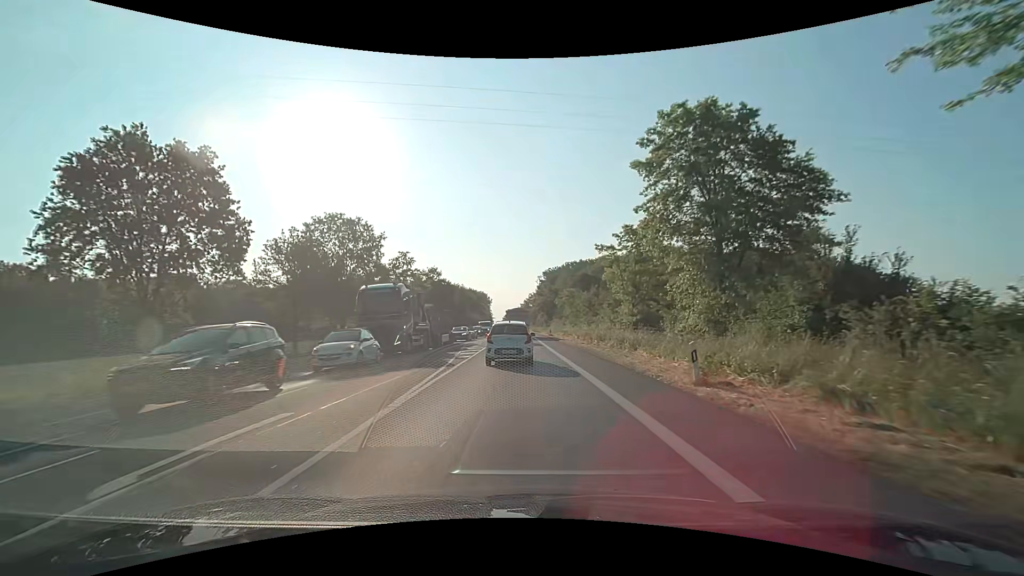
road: primary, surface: asphalt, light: Day
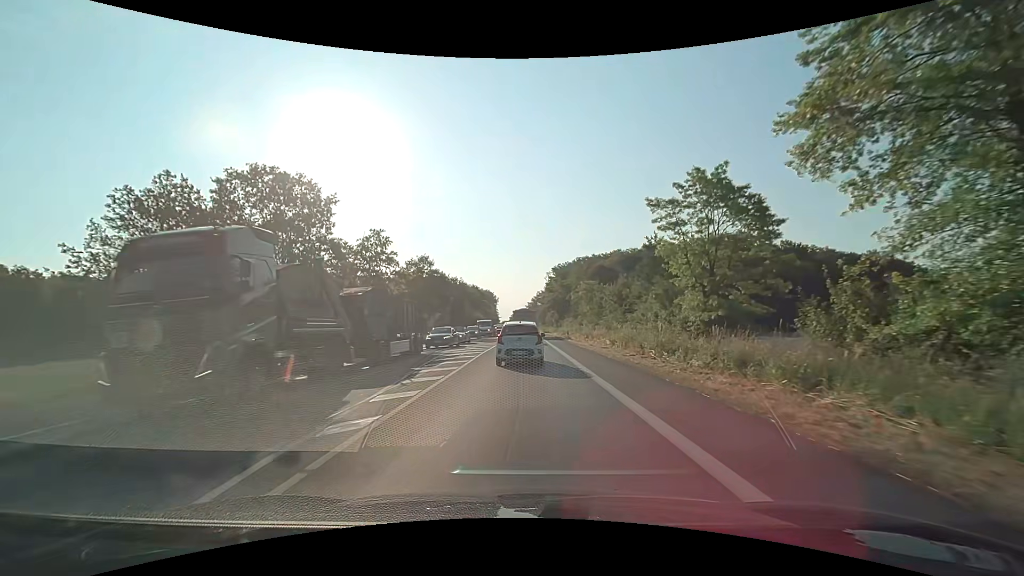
(-0.1, +14.8) m; -1°
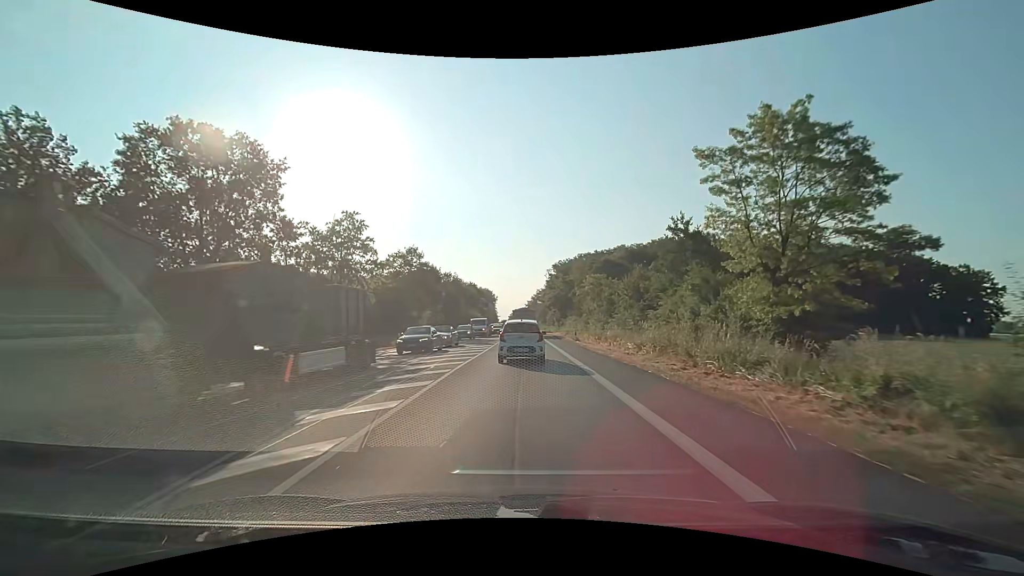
(0.0, +7.4) m; 0°
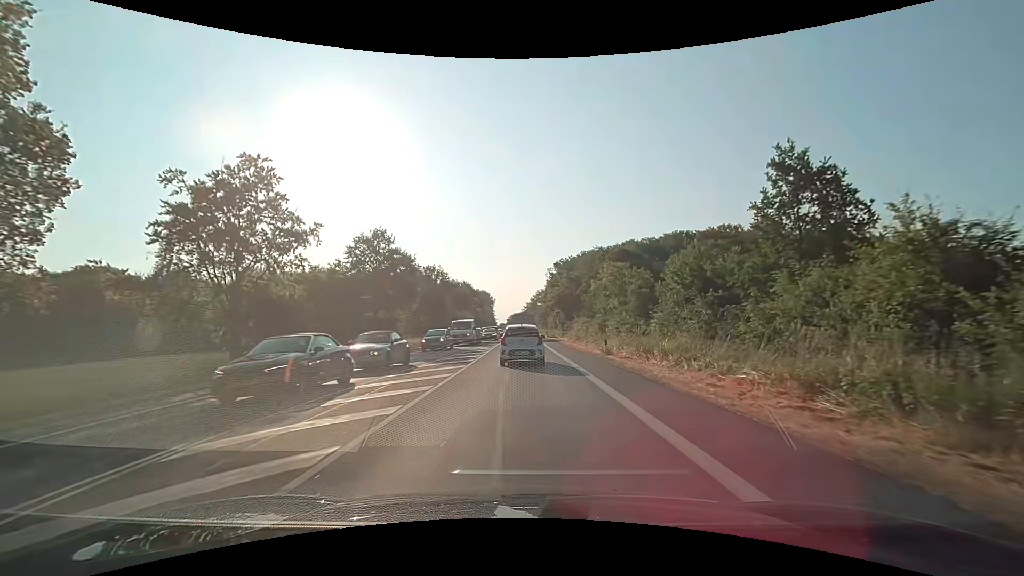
(+0.1, +14.9) m; +1°
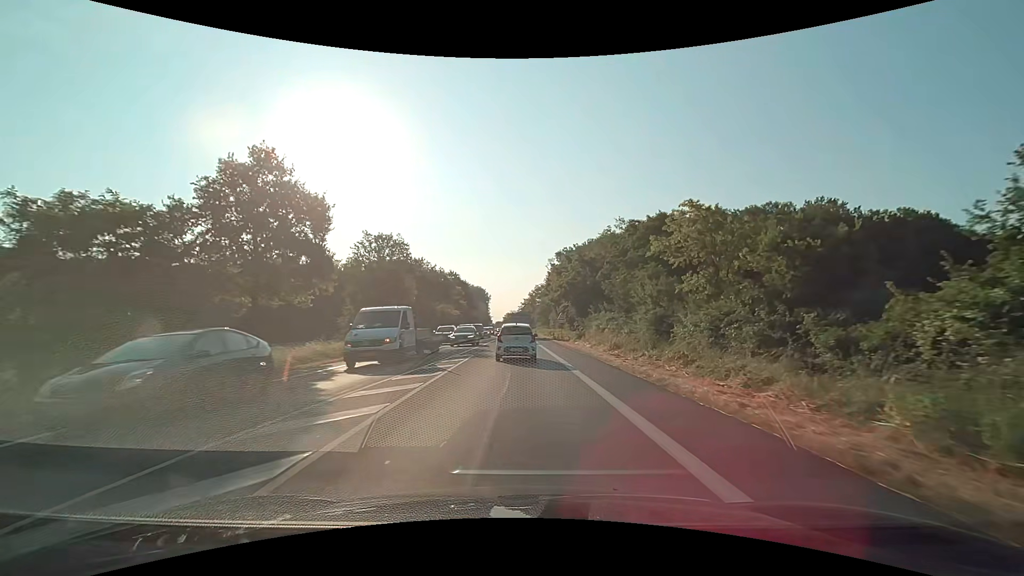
(0.0, +23.5) m; 0°
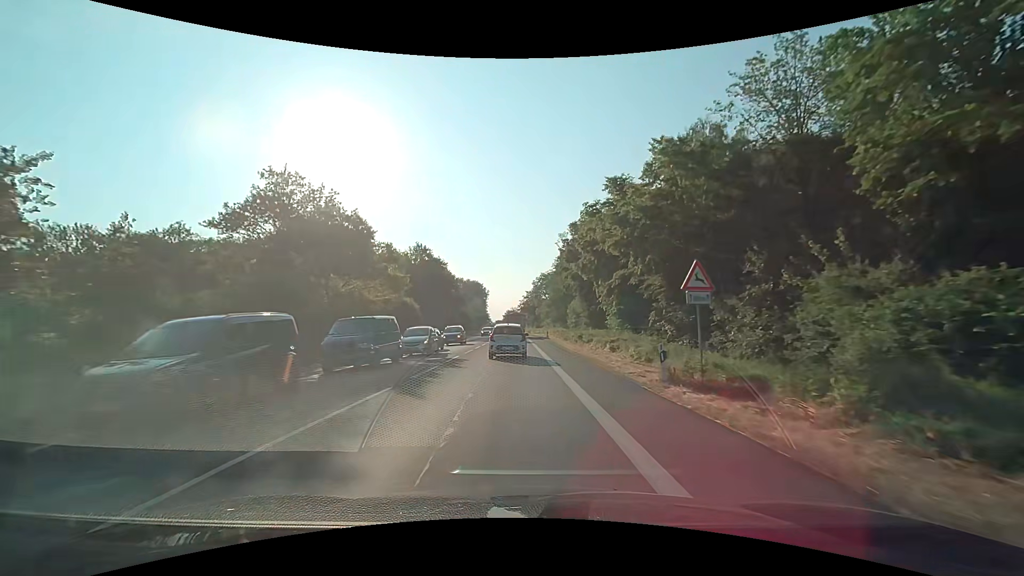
(-0.1, +42.9) m; 0°
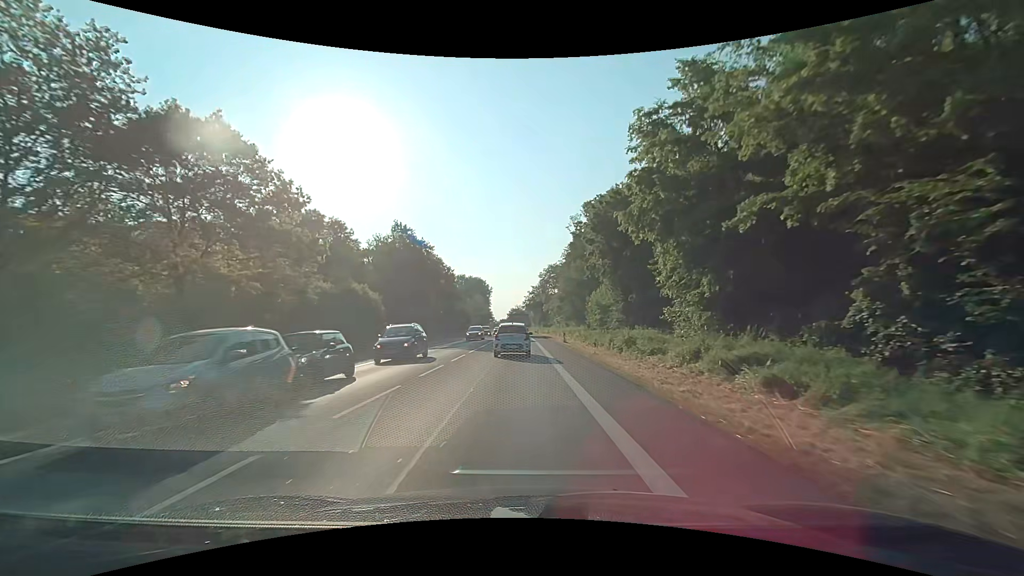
(-0.1, +18.1) m; 0°
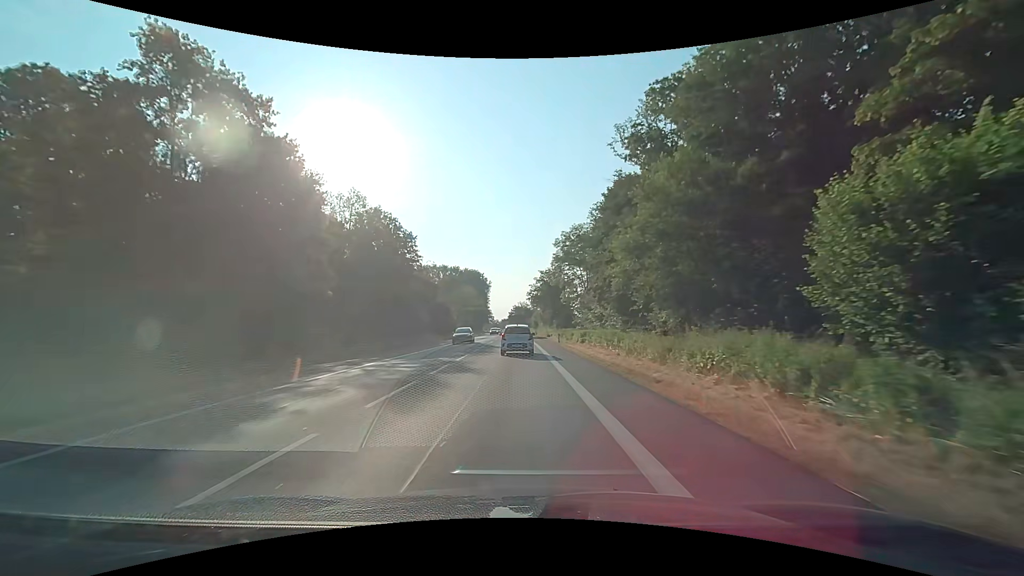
(-0.5, +47.5) m; -1°
(0, +10) (0, +20) (0, +30) (0, +40) (-1, +50) (-1, +60) (-1, +70) (-1, +80) (-2, +90) (-2, +100) m
